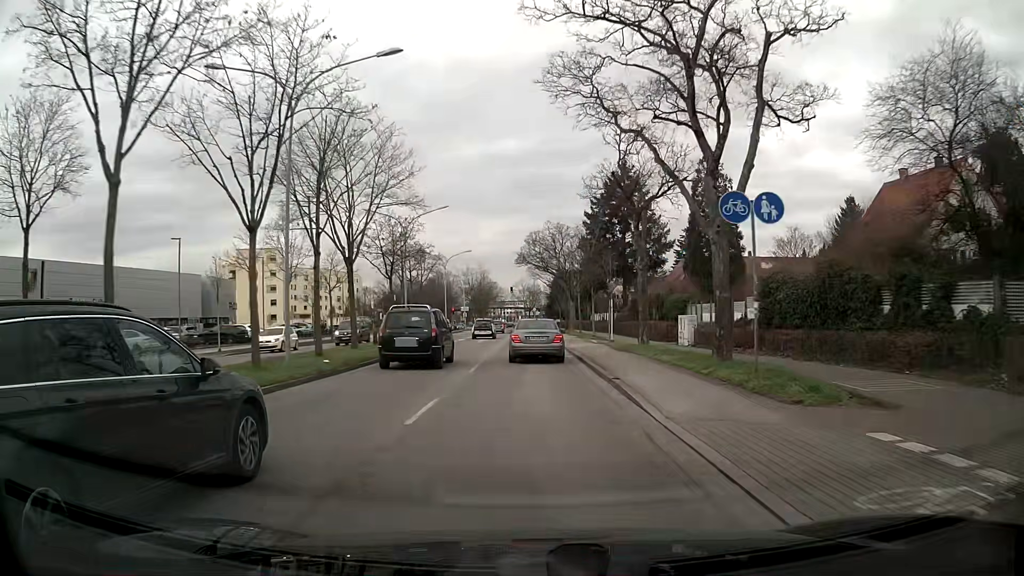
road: primary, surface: asphalt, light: Day
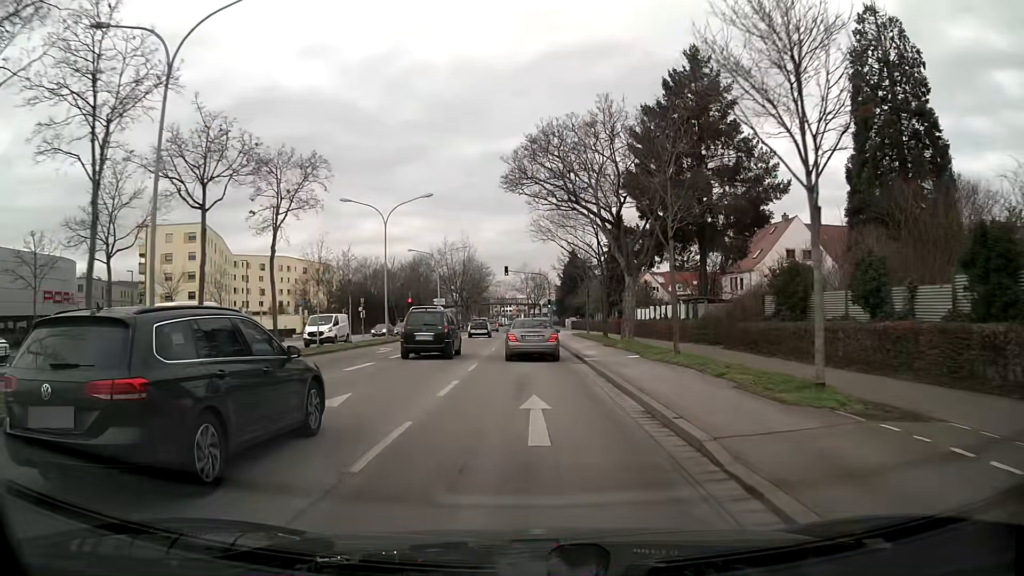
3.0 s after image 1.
(0.0, +36.0) m; 0°
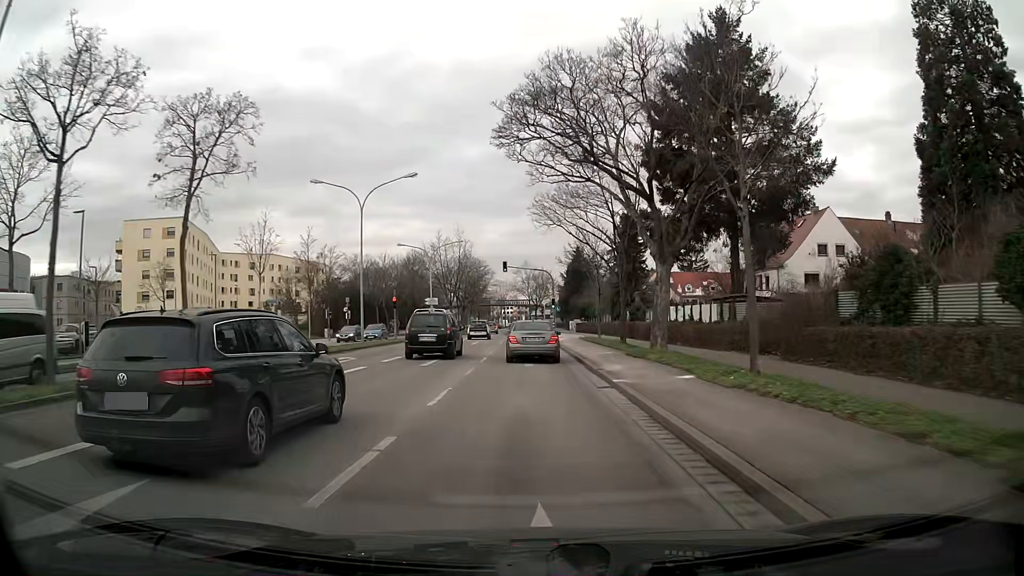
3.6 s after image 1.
(0.0, +7.1) m; 0°
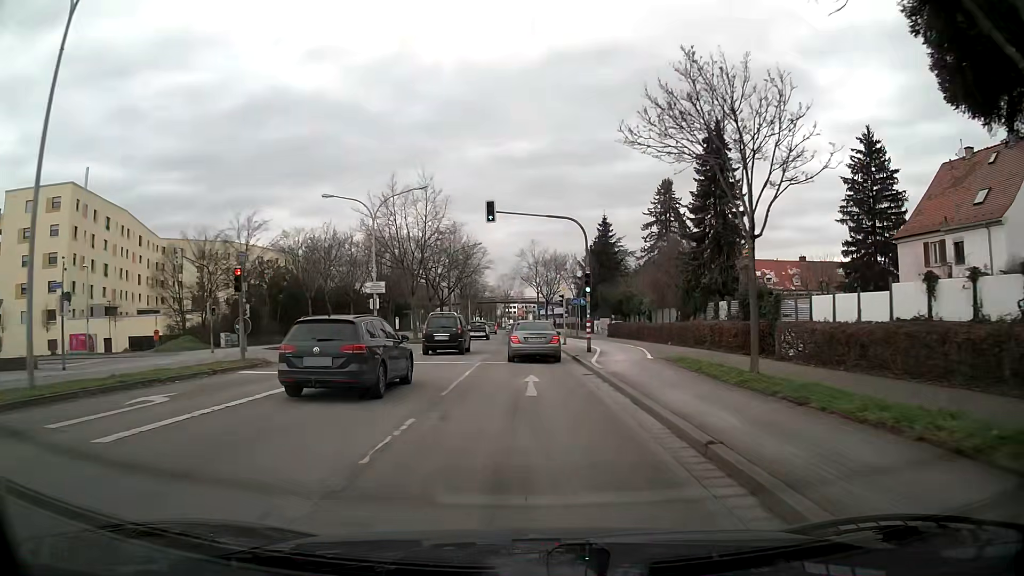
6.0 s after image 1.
(-0.4, +28.7) m; -2°
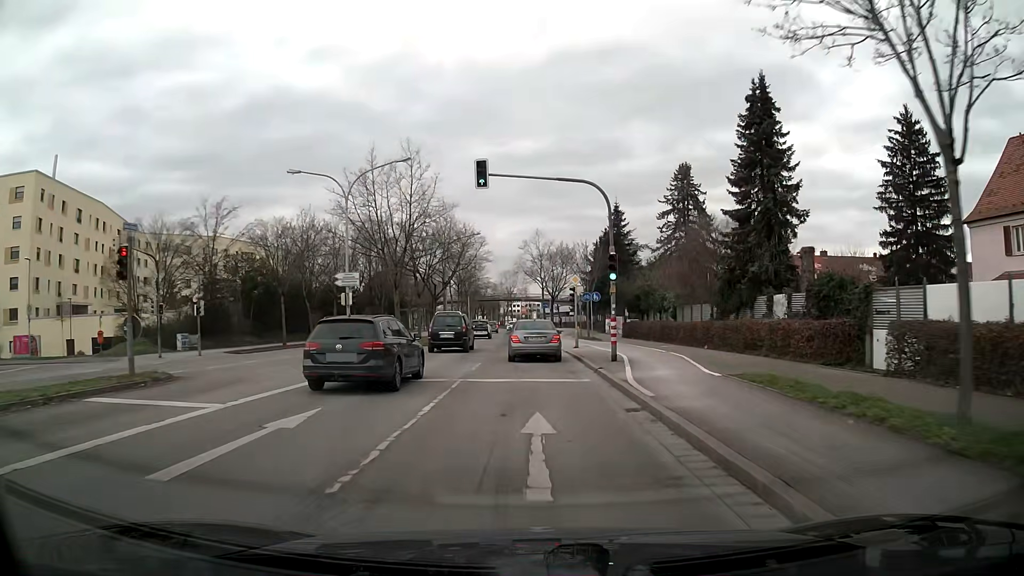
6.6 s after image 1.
(0.0, +7.3) m; 0°
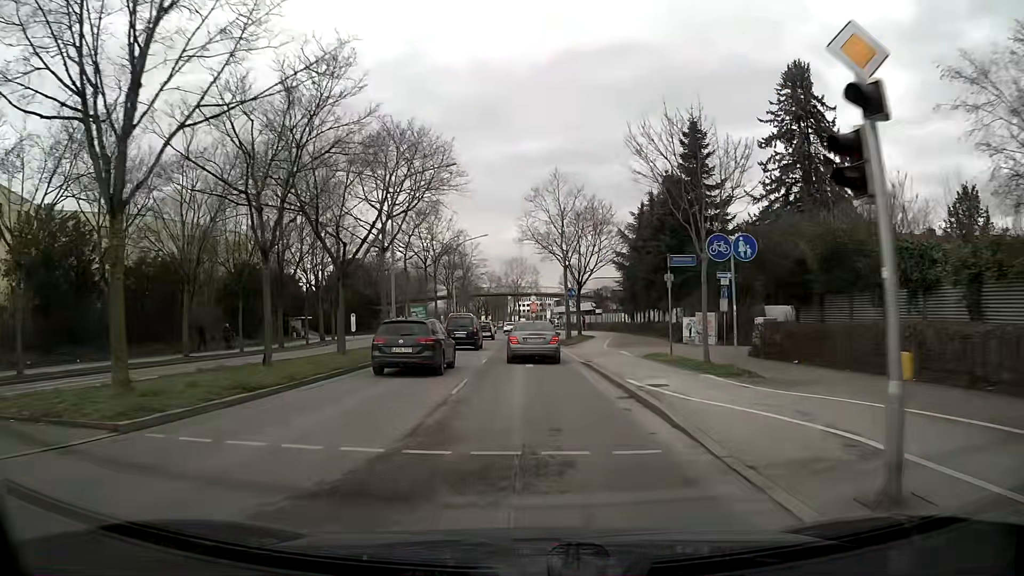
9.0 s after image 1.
(-0.2, +29.5) m; -1°
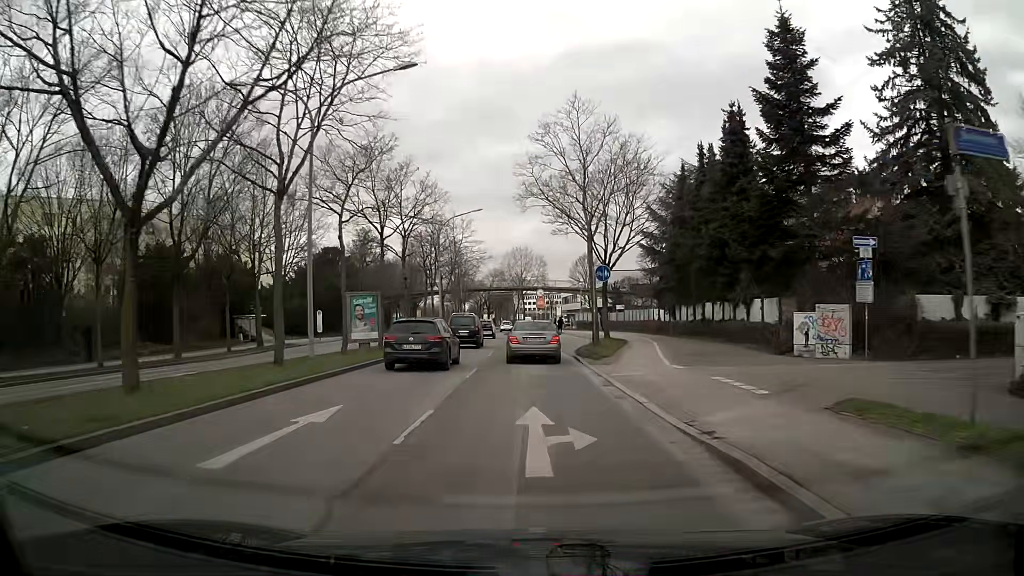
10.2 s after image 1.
(0.0, +14.8) m; 0°
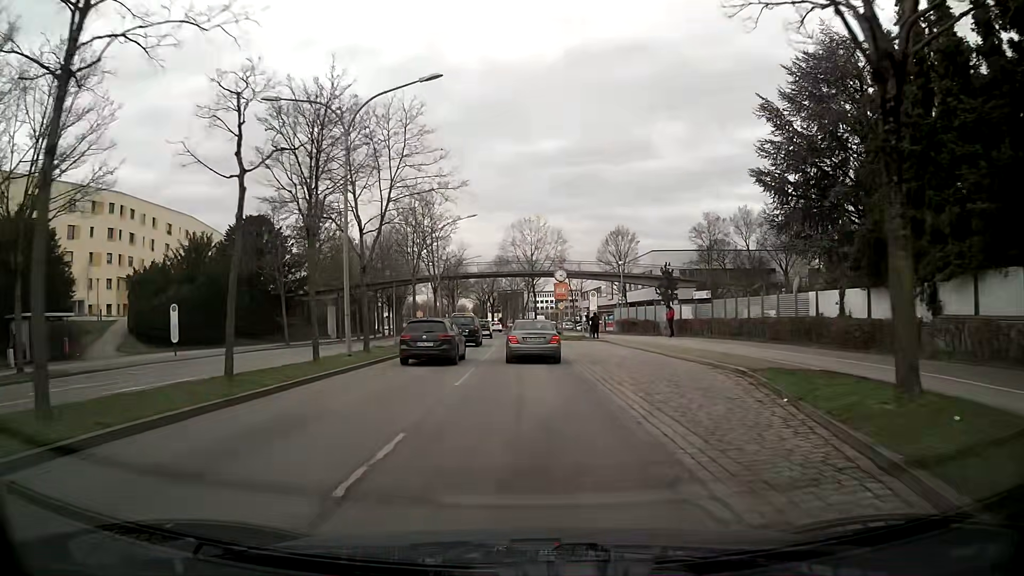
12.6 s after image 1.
(-0.6, +29.2) m; -1°
(0, +10) (0, +20) (0, +30) (-1, +40) (-1, +50) (-2, +60) (-2, +70) (-3, +80) (-4, +90) (-5, +100) m
